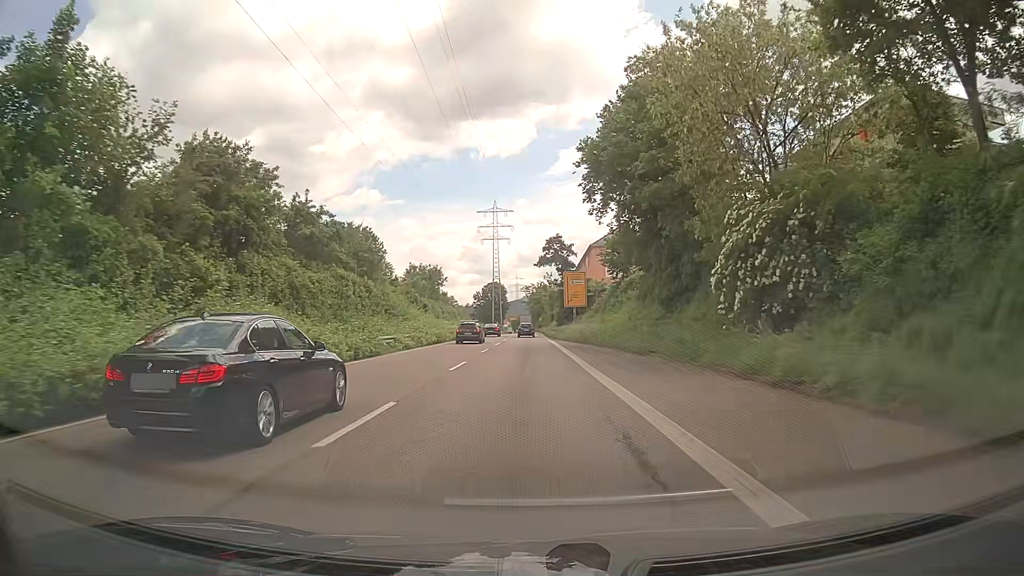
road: trunk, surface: asphalt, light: Day
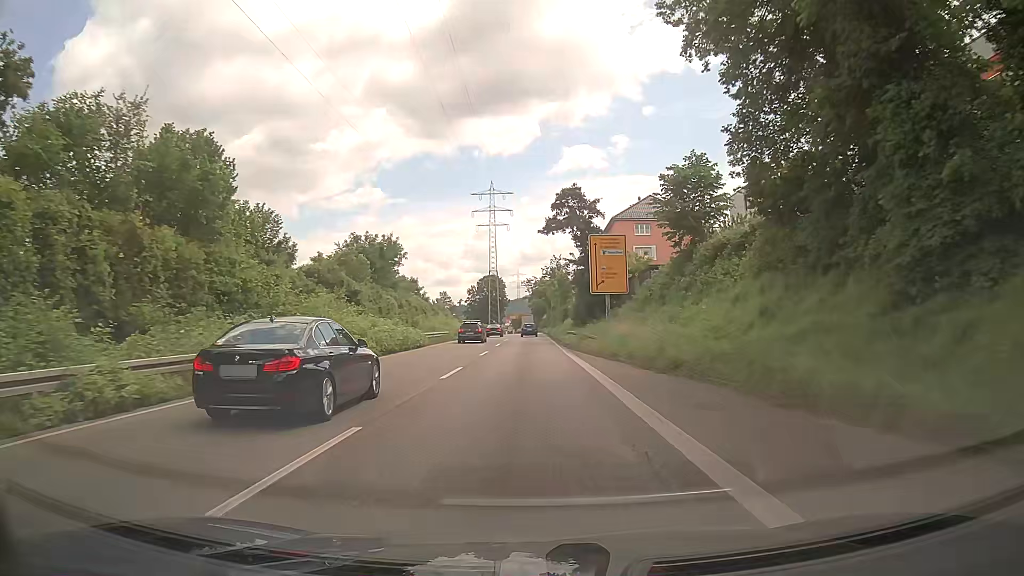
(+0.5, +26.7) m; +1°
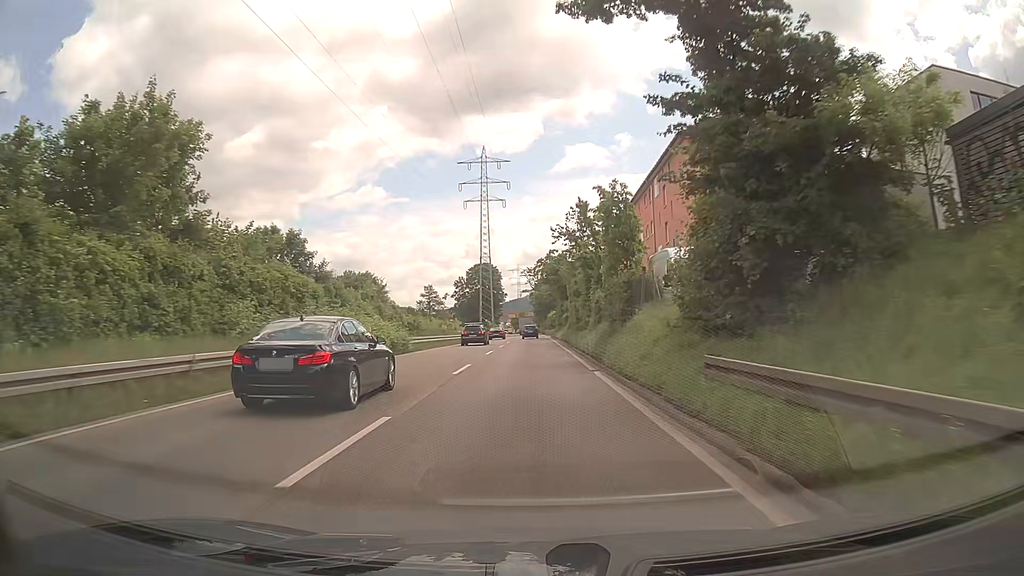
(-0.1, +35.1) m; 0°
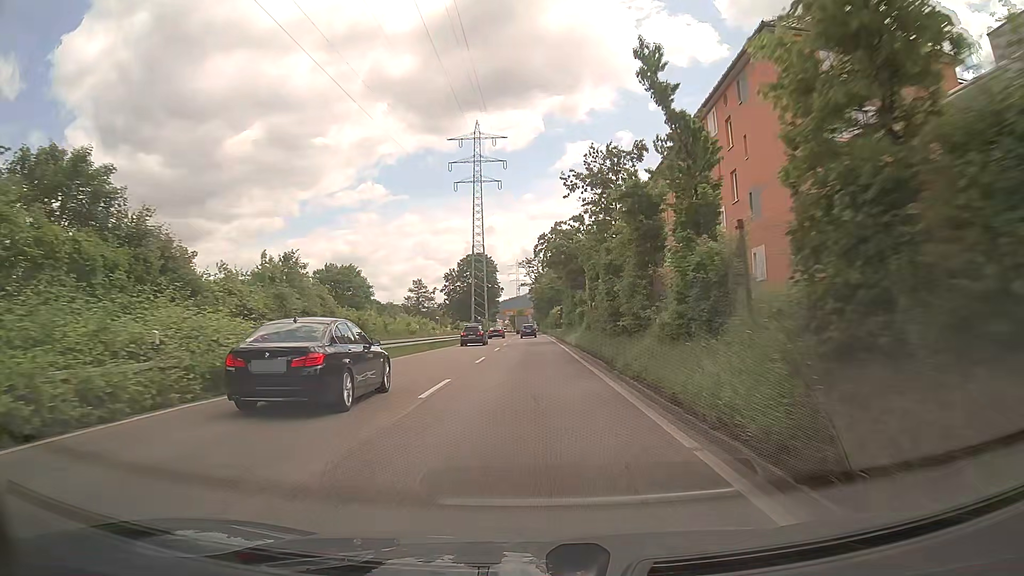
(0.0, +17.3) m; +1°
(0, +10) (0, +20) (0, +30) (-1, +40) (-1, +50) (-1, +60) (-1, +70) (-1, +80) (-1, +90) (-1, +100) m
